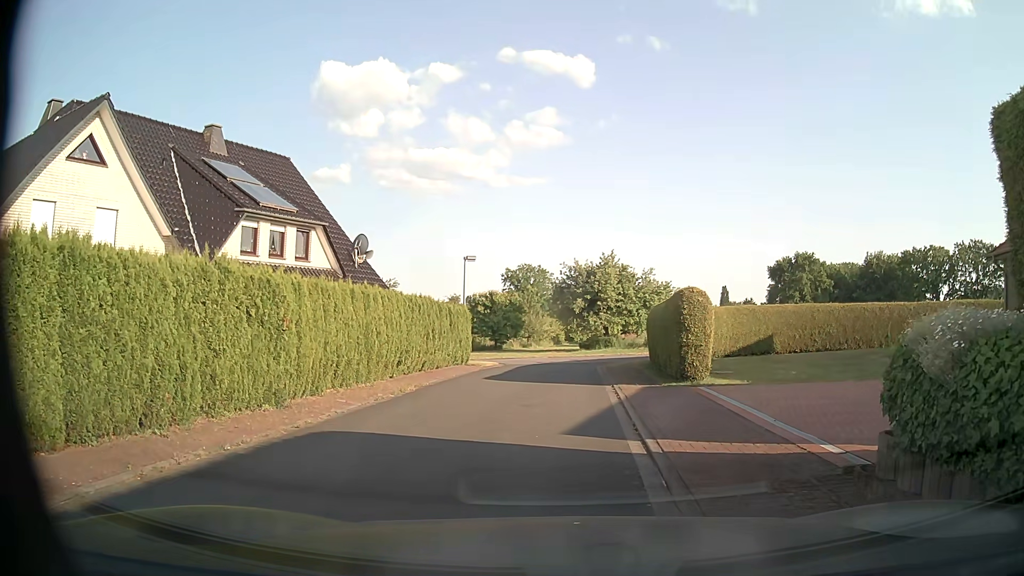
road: residential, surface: paved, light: Day
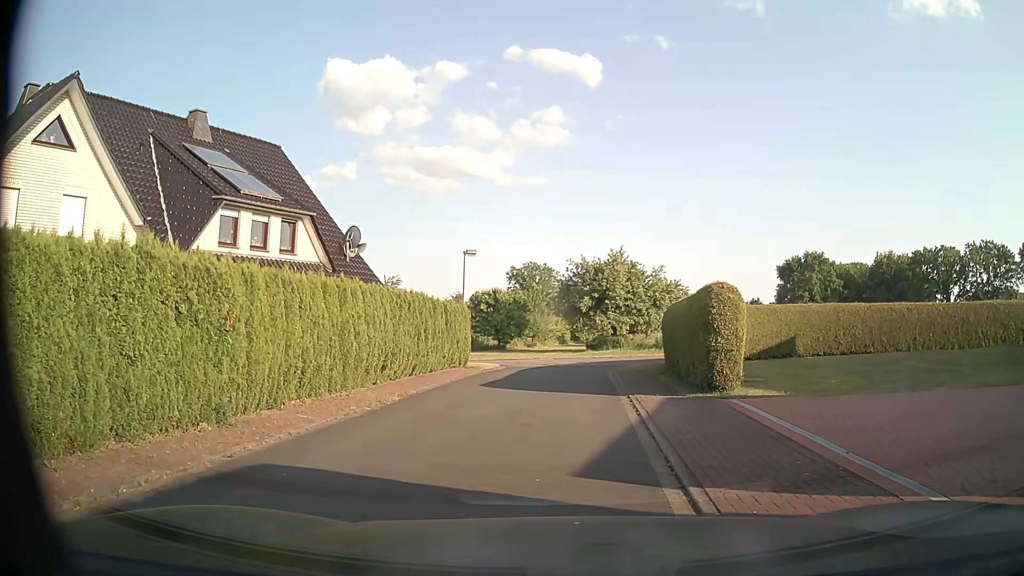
(0.0, +2.2) m; -1°
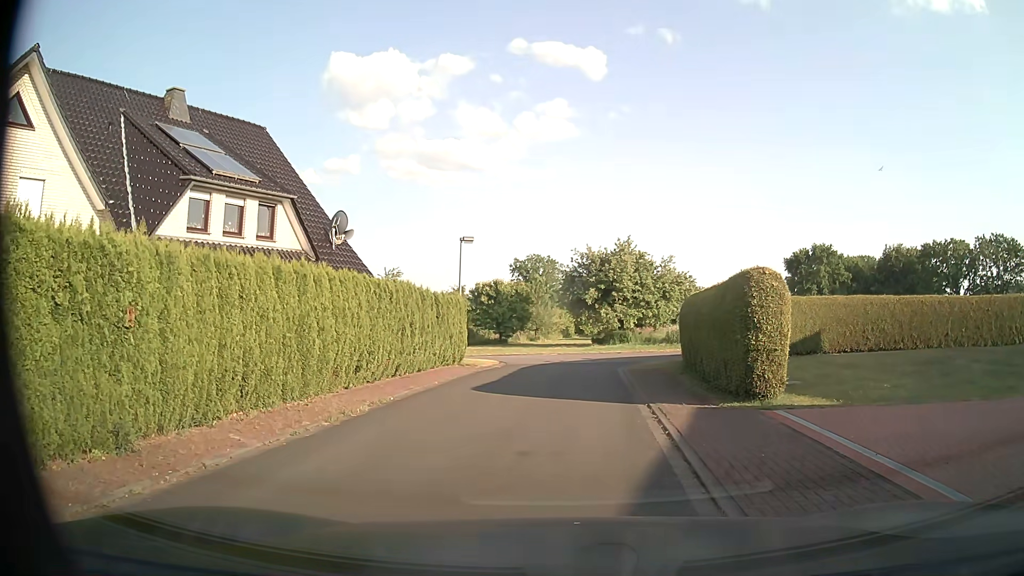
(0.0, +2.4) m; -1°
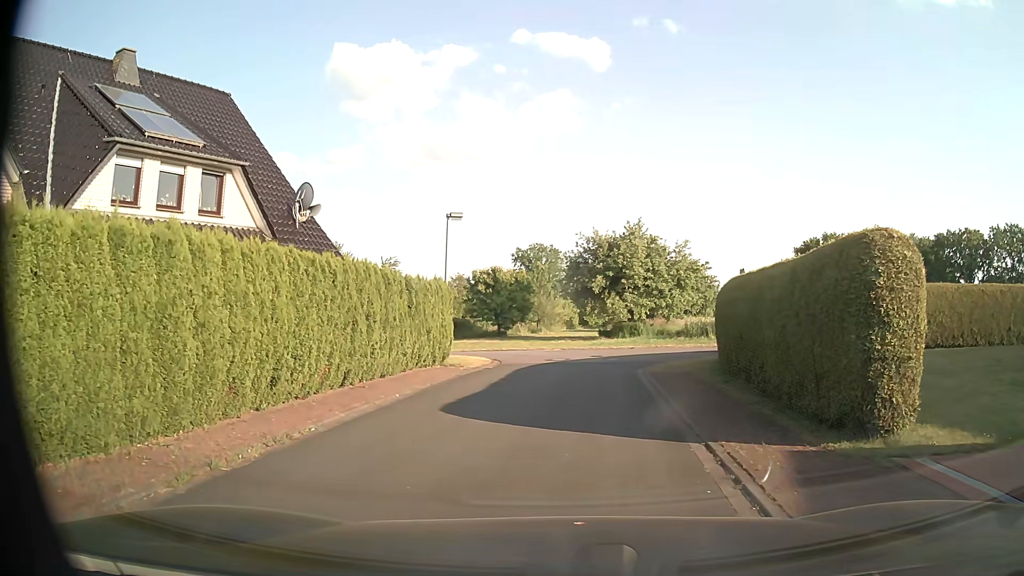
(+0.1, +4.2) m; +1°
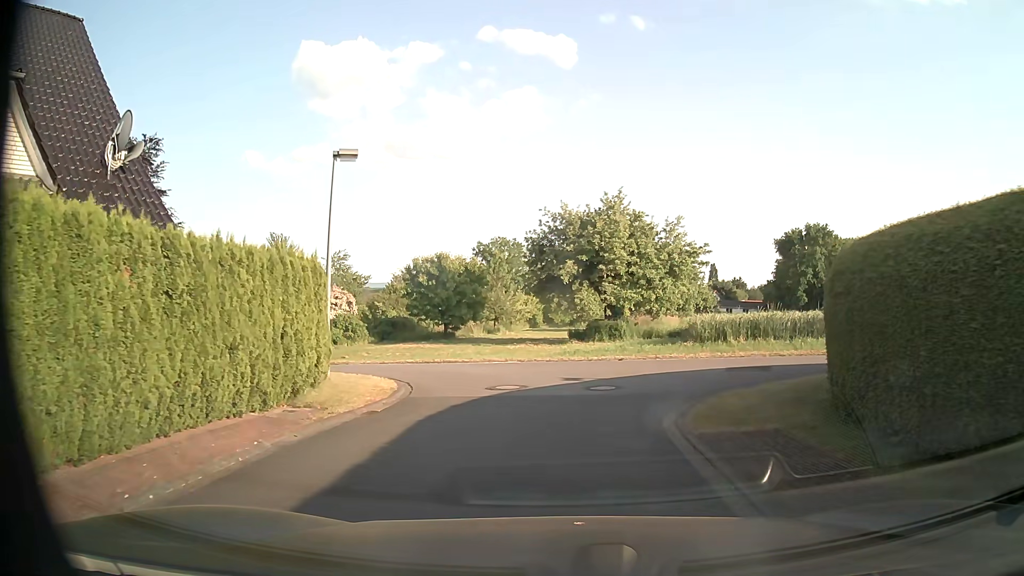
(+0.4, +9.1) m; +4°
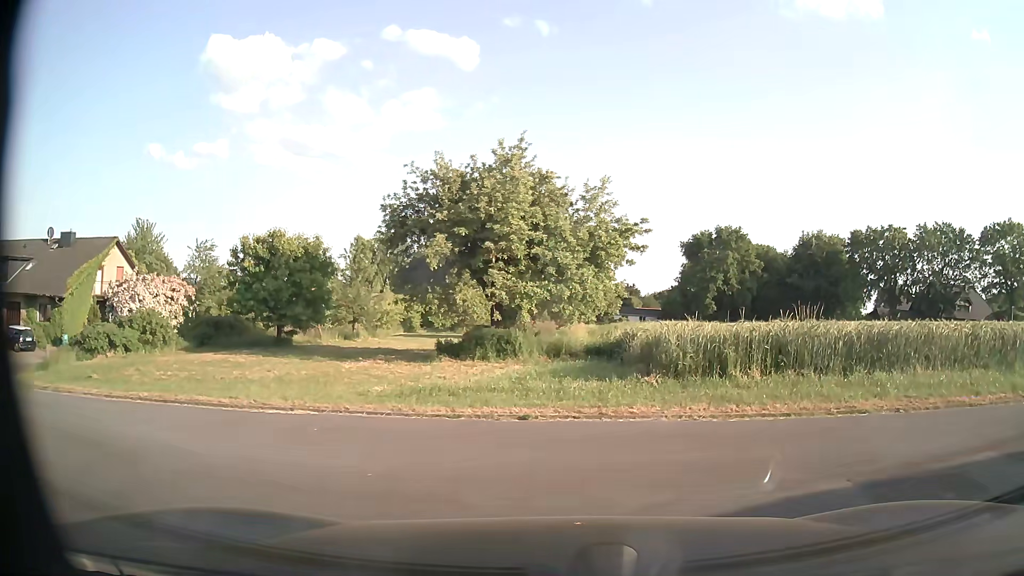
(+0.4, +10.1) m; +11°
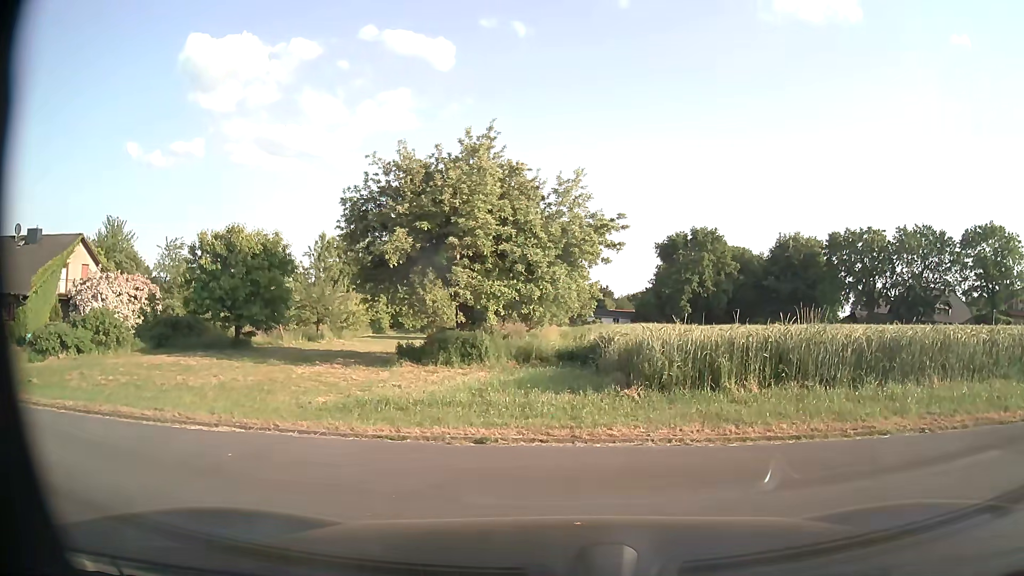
(0.0, +1.4) m; +1°
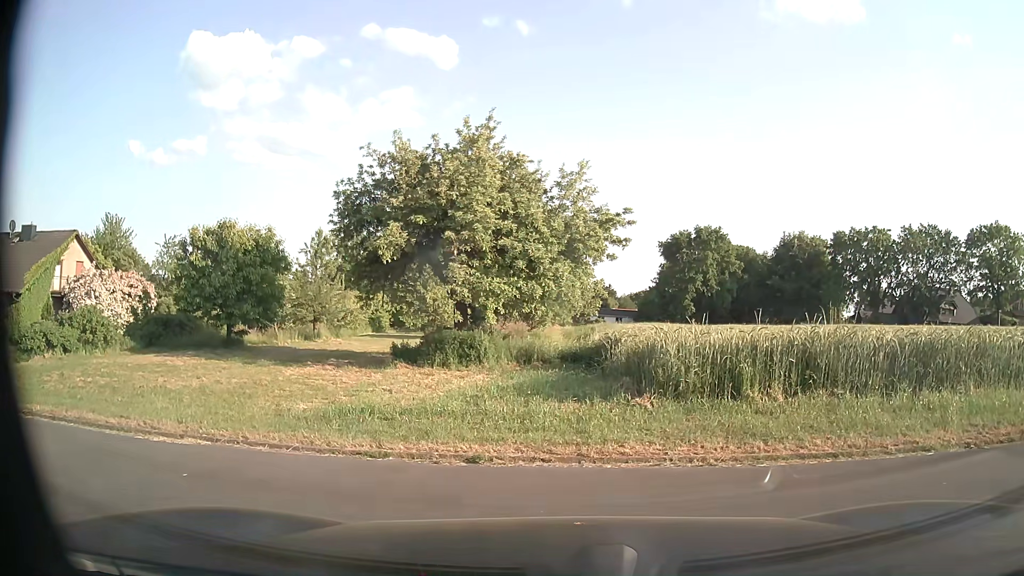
(0.0, +0.9) m; 0°
(-6, +7) (-15, +9) (-23, +15) (-23, +25) (-23, +35) (-23, +45) (-24, +55) (-23, +65) (-19, +74) (-12, +81) m
